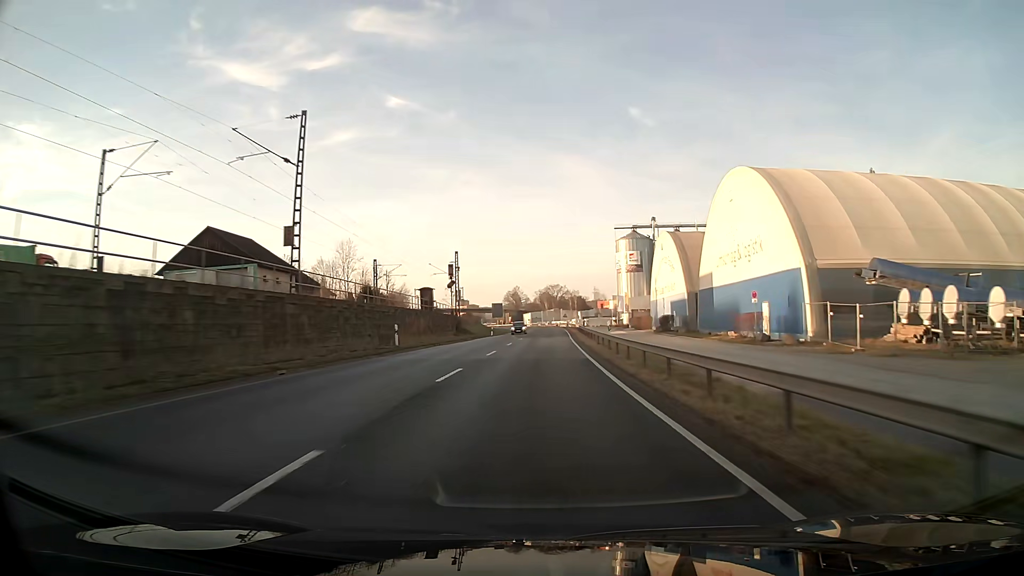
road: primary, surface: asphalt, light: Day
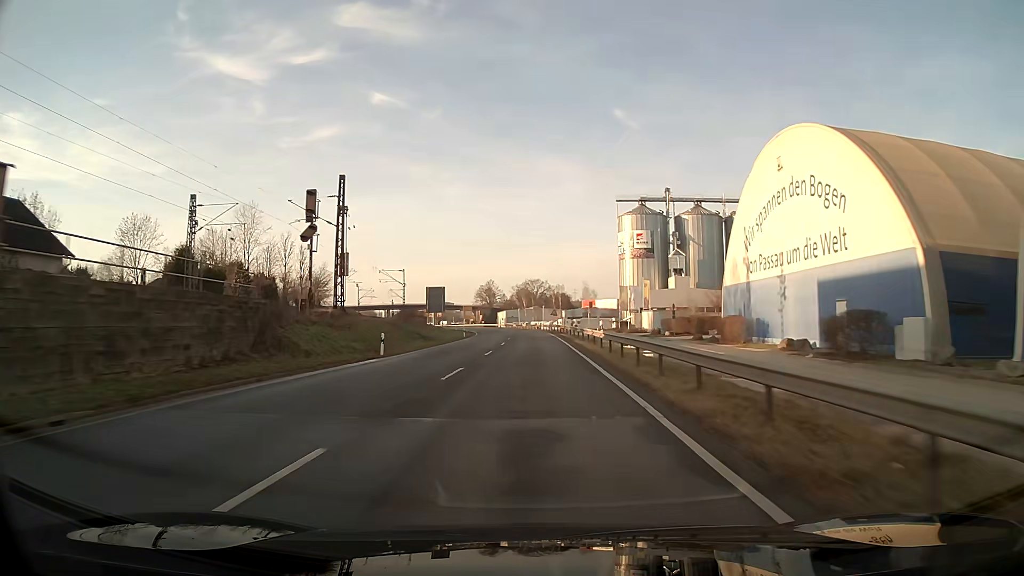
(+1.0, +47.8) m; +2°
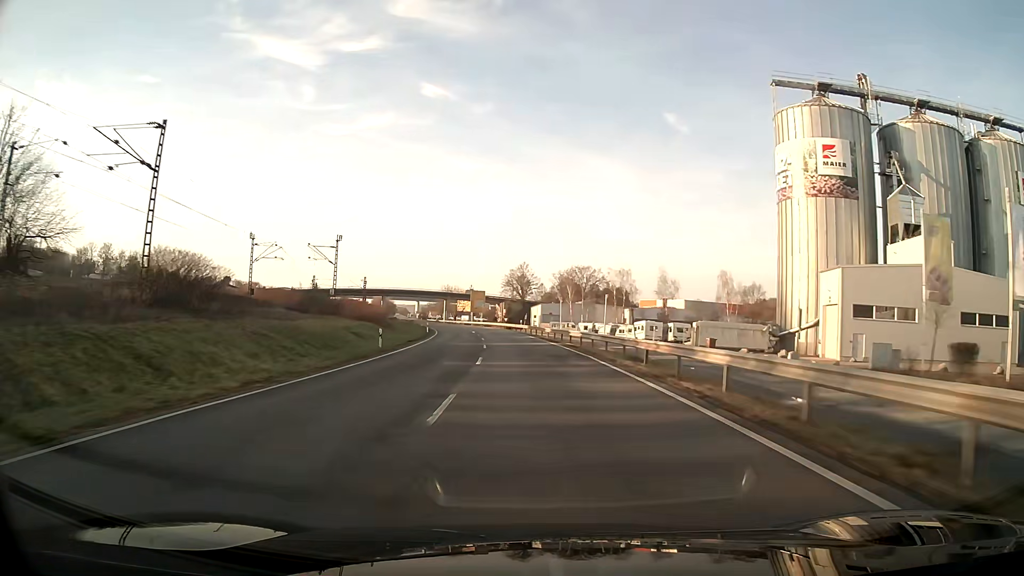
(-2.0, +79.8) m; -4°
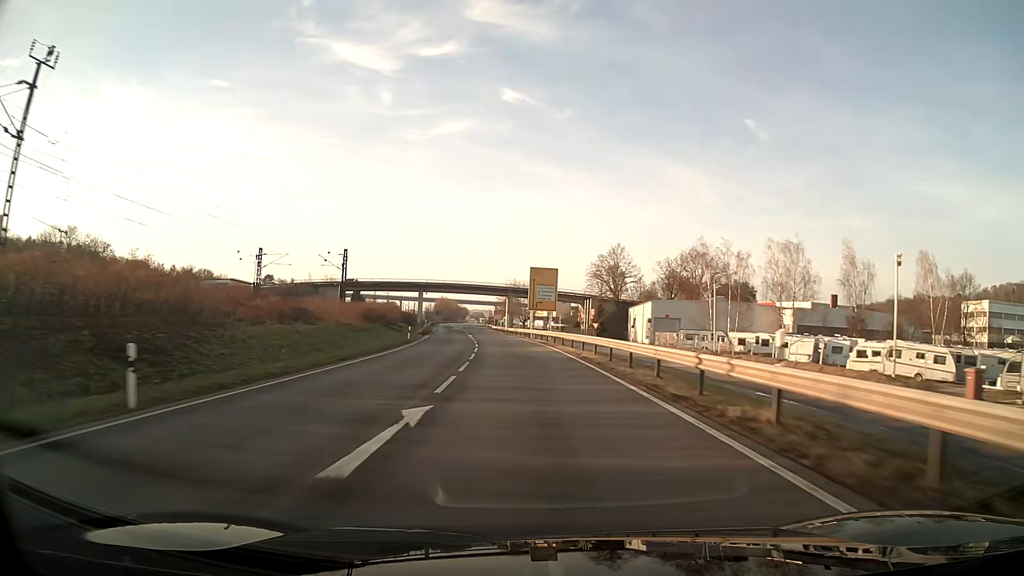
(-3.8, +63.7) m; -7°
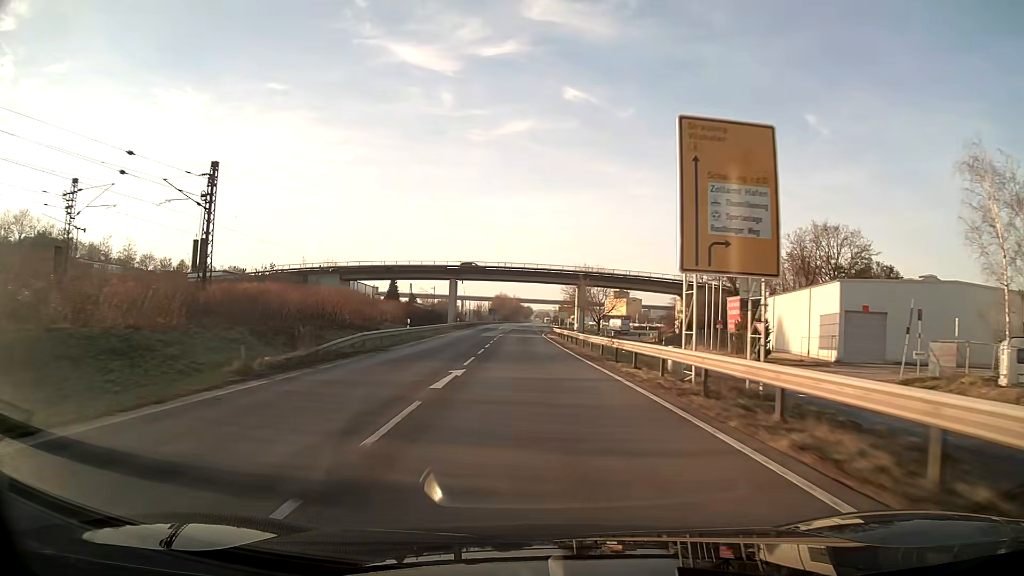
(-2.3, +47.8) m; -5°
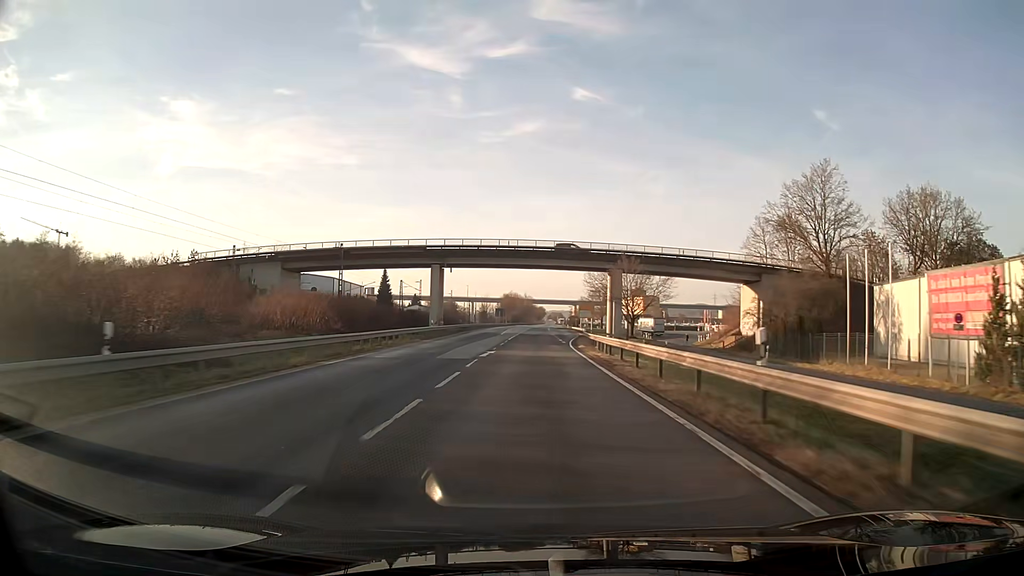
(-0.4, +32.0) m; -1°
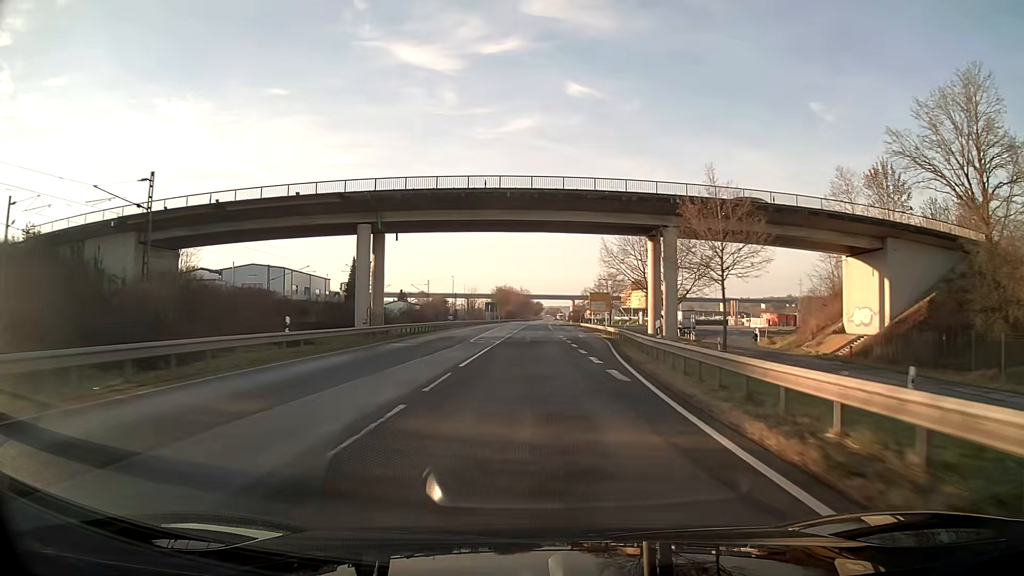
(+0.1, +32.0) m; 0°
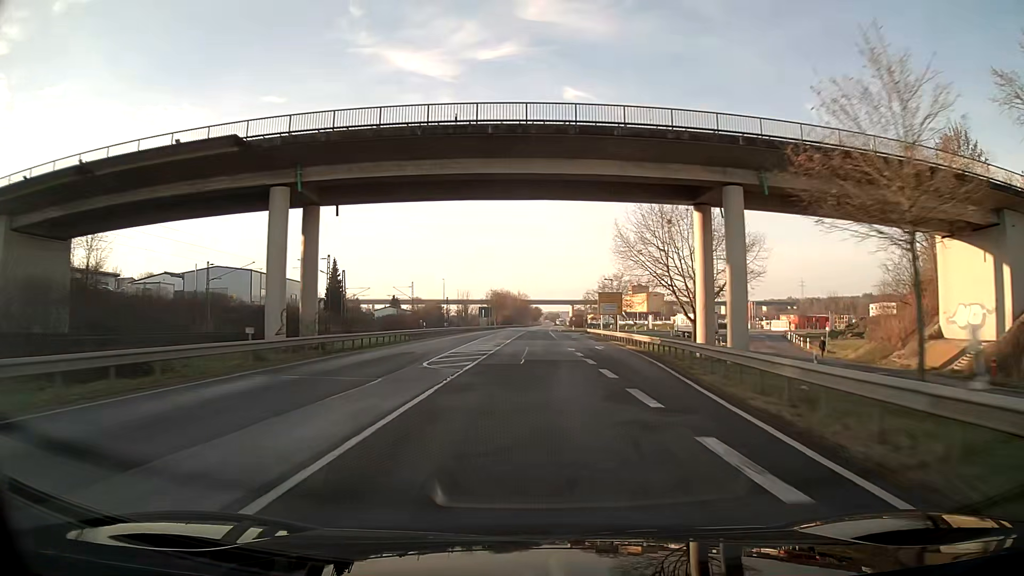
(0.0, +16.0) m; 0°
